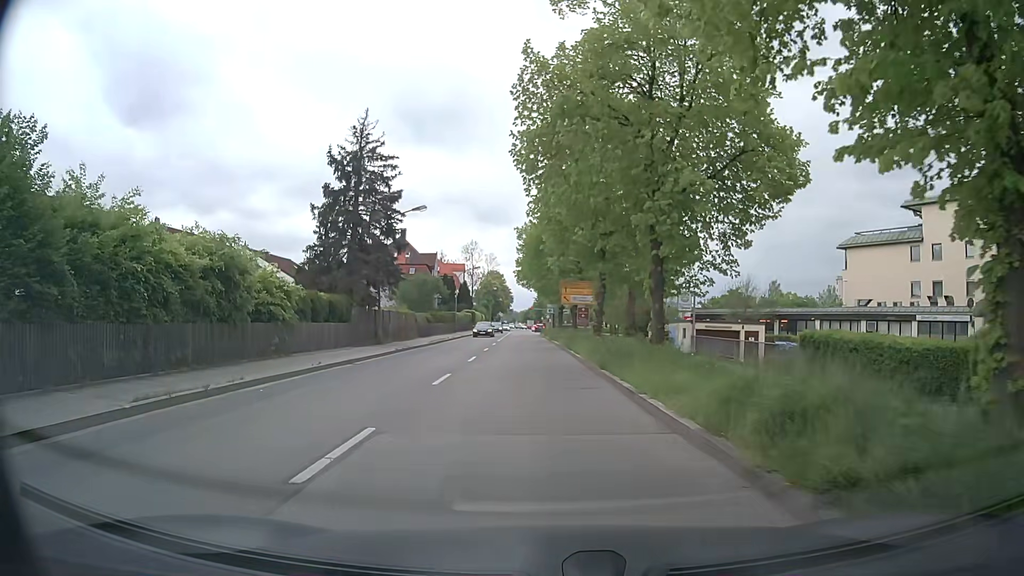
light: Day
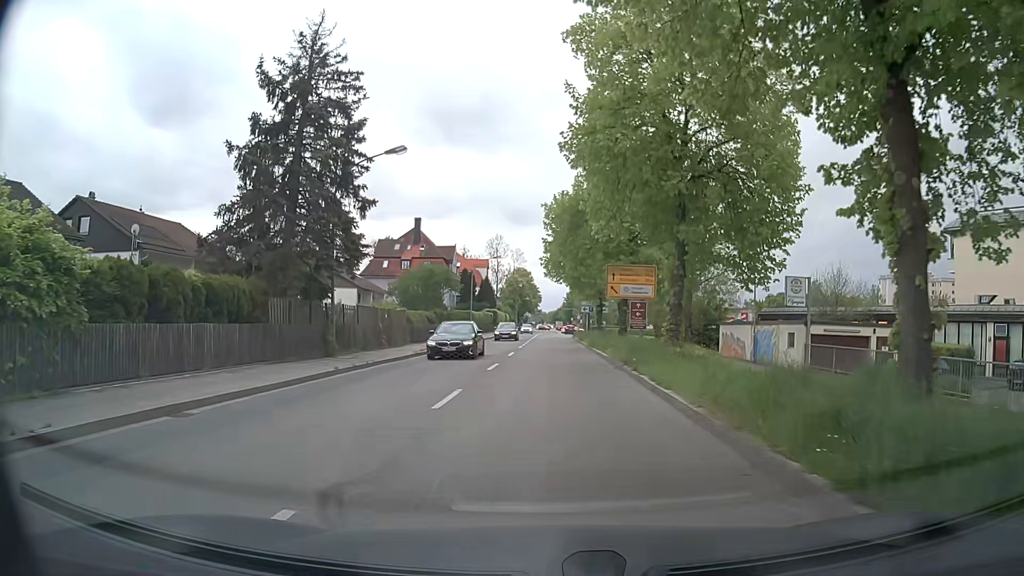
(-0.5, +13.2) m; -3°
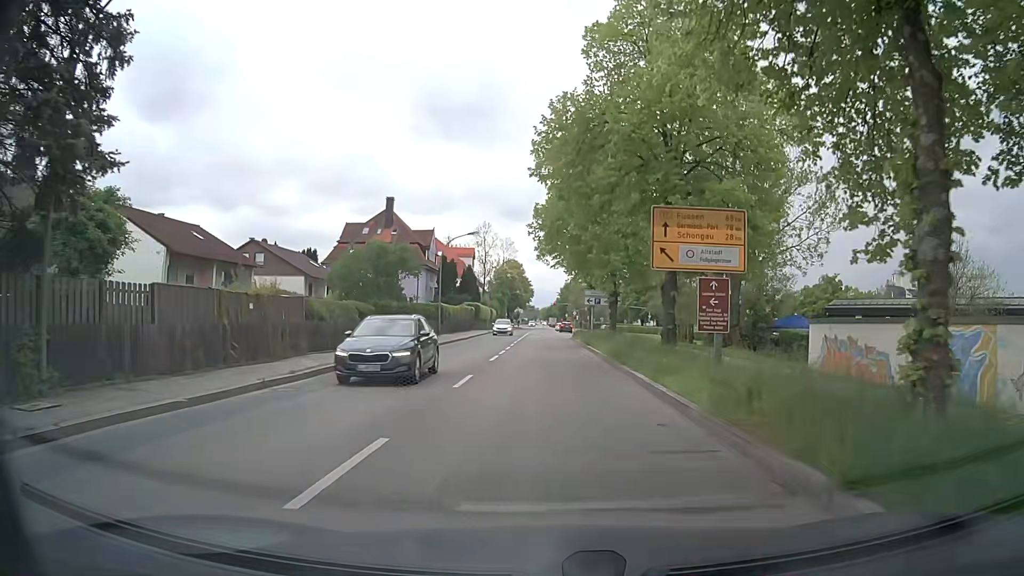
(+0.2, +15.2) m; +1°
(0, +10) (0, +20) (0, +30) (-1, +40) (-1, +50) (0, +60) (+2, +70) (+2, +80) (+2, +90) (+2, +100) m
